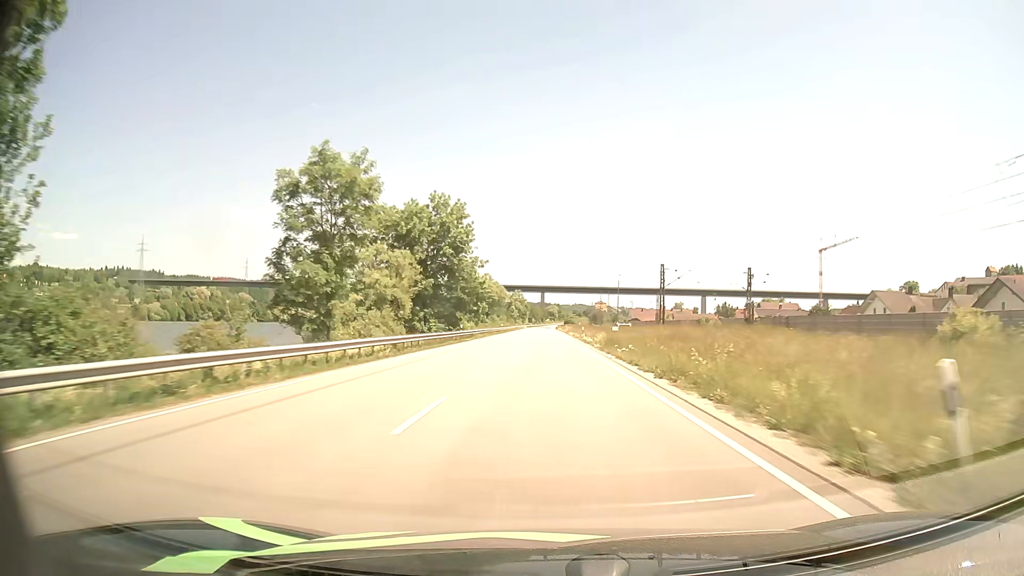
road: primary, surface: asphalt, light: Day
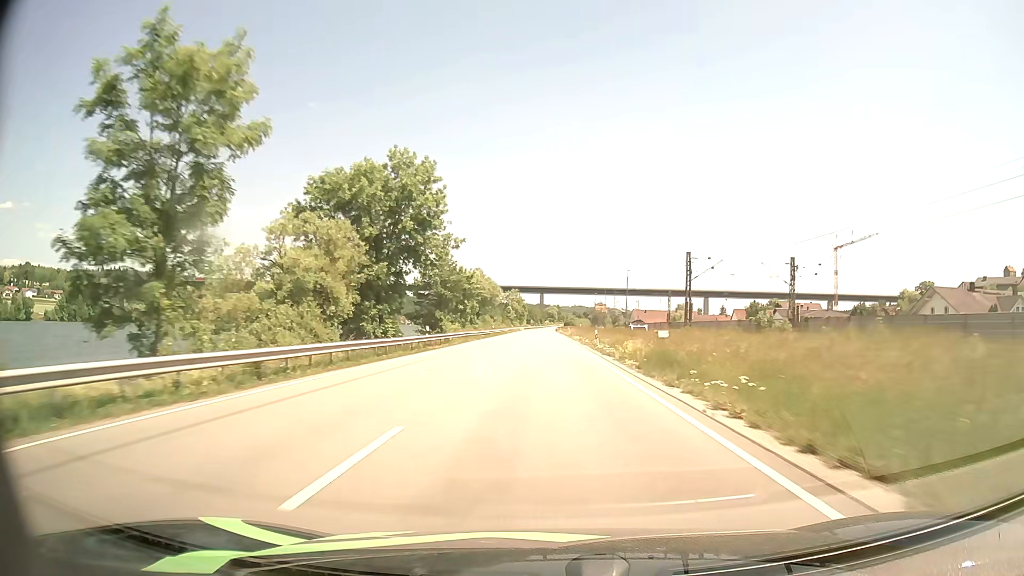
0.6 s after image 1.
(0.0, +15.5) m; 0°
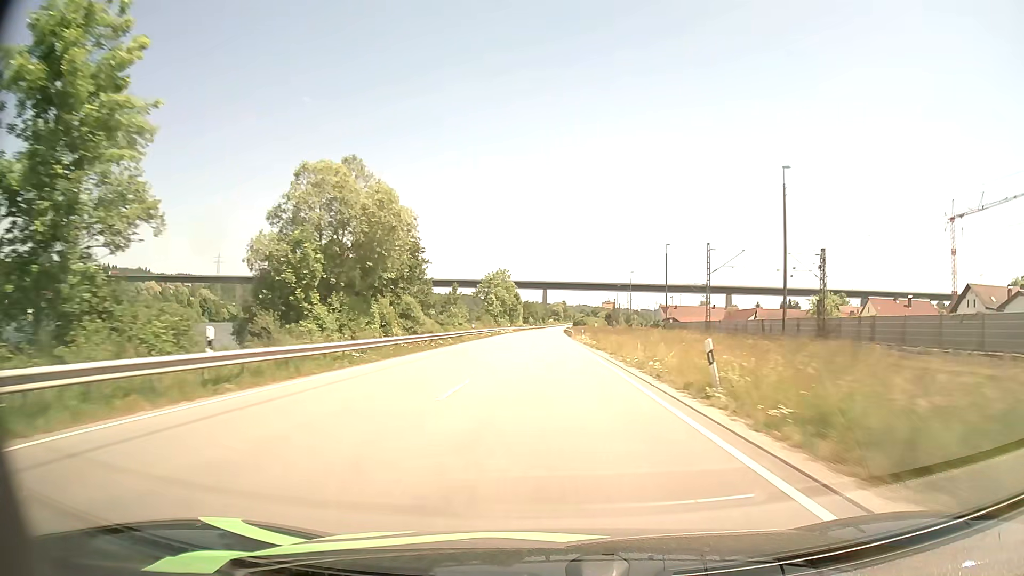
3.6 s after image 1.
(-0.1, +77.2) m; 0°
(0, +10) (0, +20) (0, +30) (0, +40) (0, +50) (0, +60) (0, +70) (0, +80) (+1, +90) (+1, +100) m
